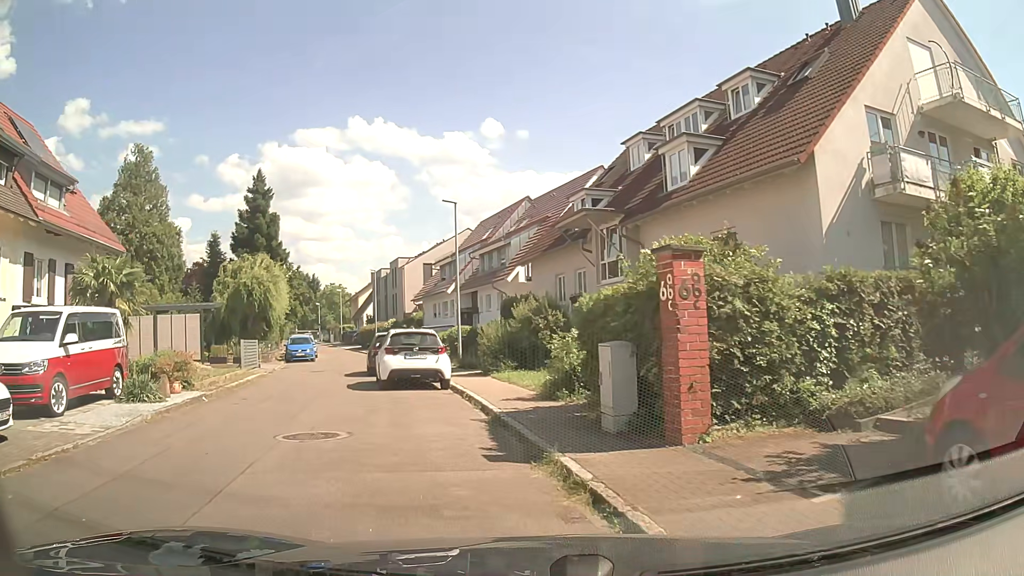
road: residential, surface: asphalt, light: Day
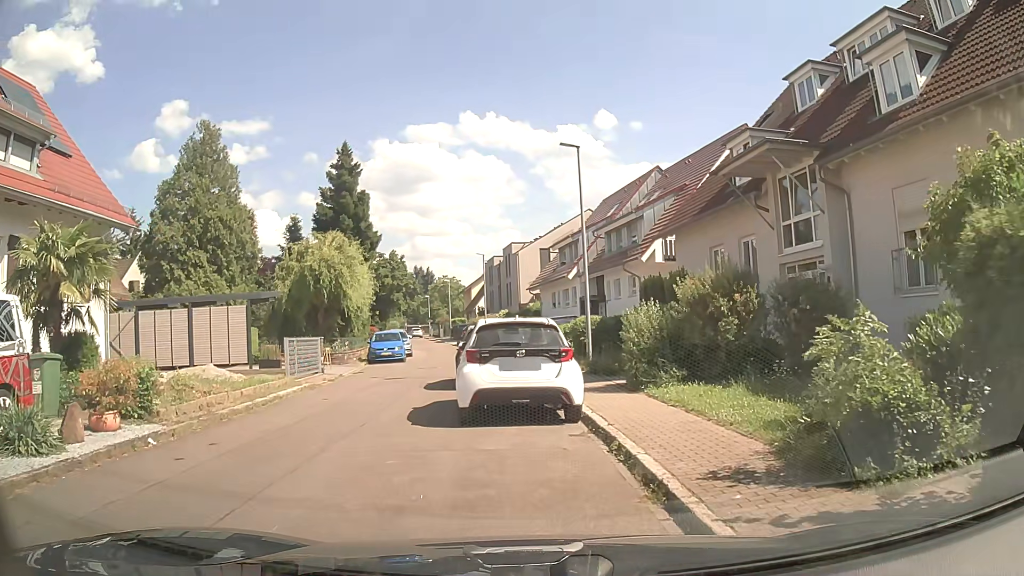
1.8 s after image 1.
(-0.7, +7.0) m; -10°
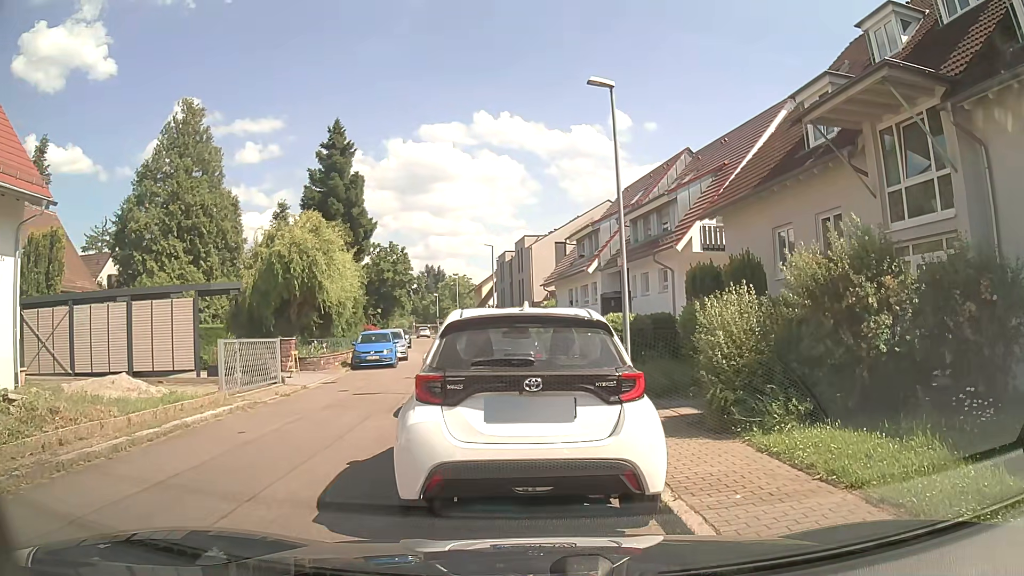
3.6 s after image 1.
(0.0, +4.8) m; +1°
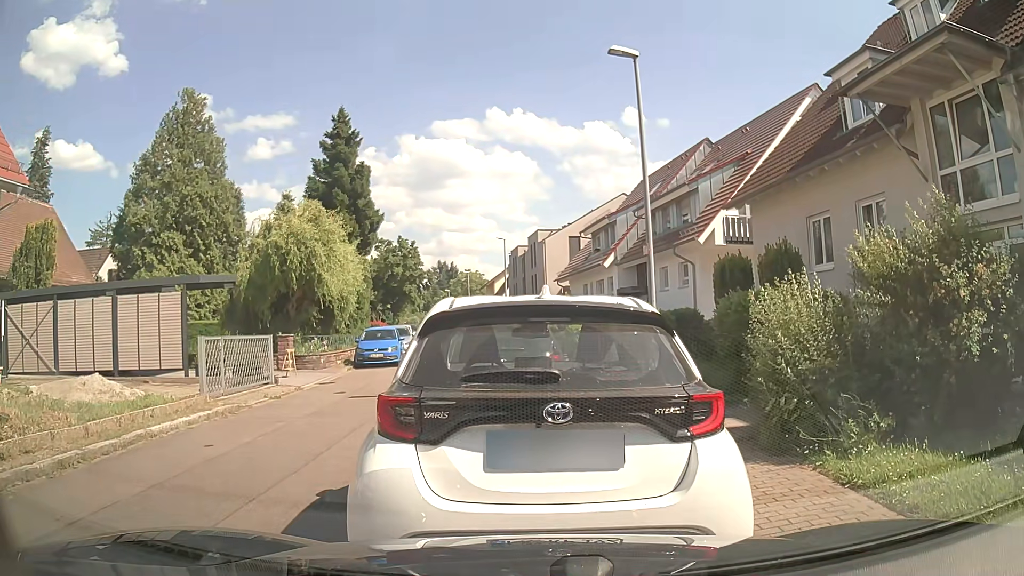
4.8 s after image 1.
(0.0, +1.4) m; -1°
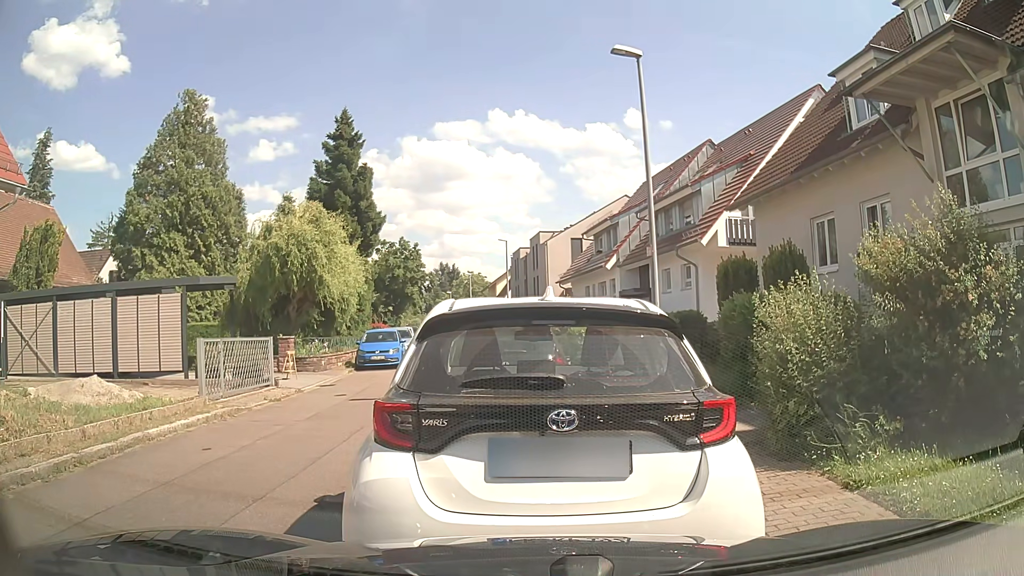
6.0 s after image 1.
(0.0, +0.2) m; 0°
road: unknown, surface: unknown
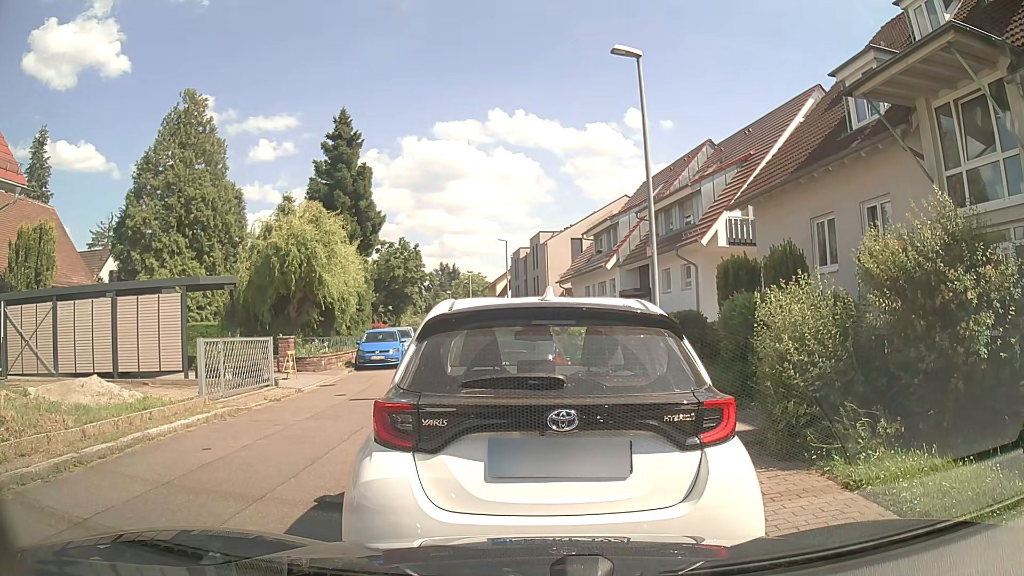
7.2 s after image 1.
(0.0, 0.0) m; 0°
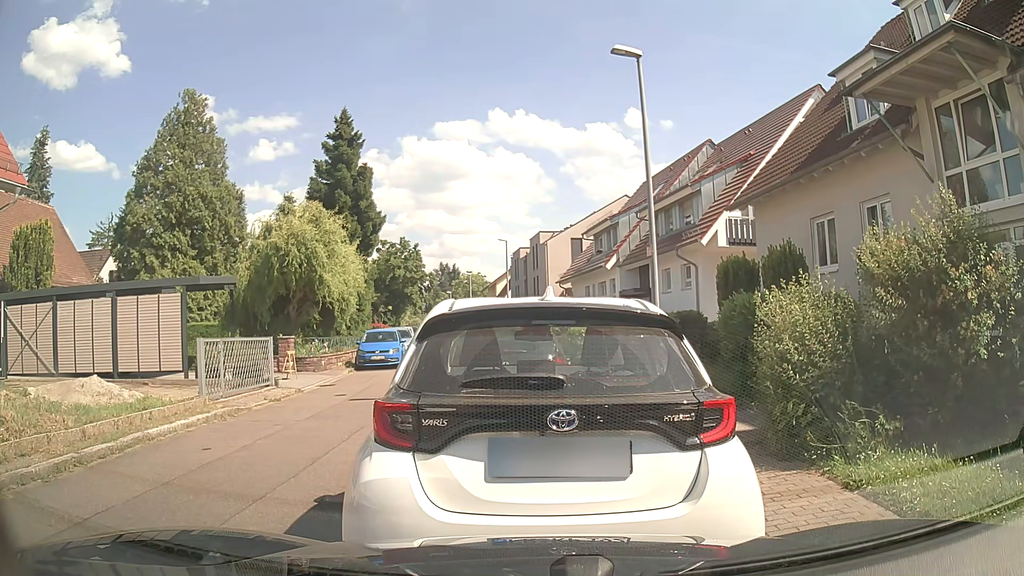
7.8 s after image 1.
(0.0, 0.0) m; 0°
